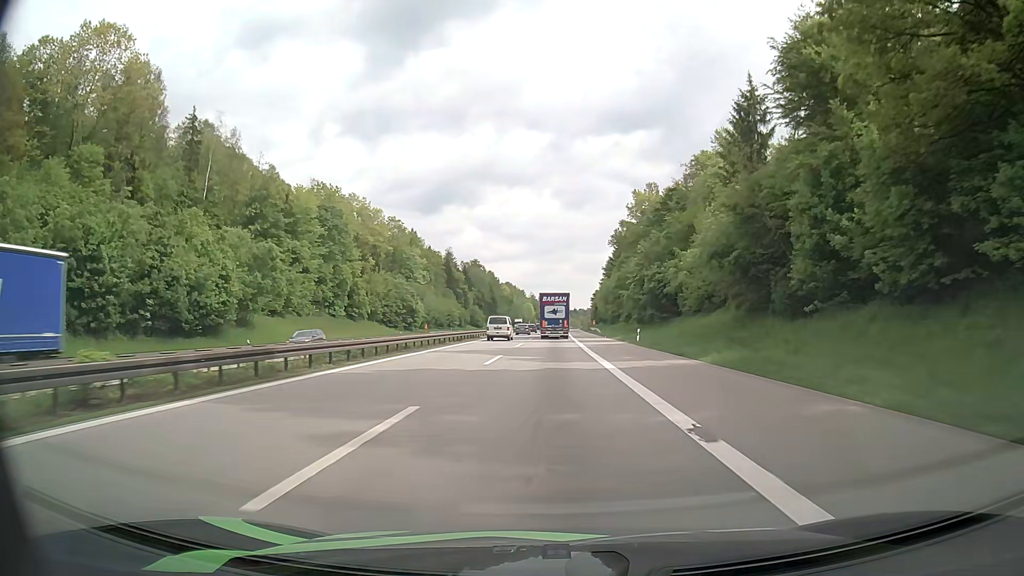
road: motorway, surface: asphalt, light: Day
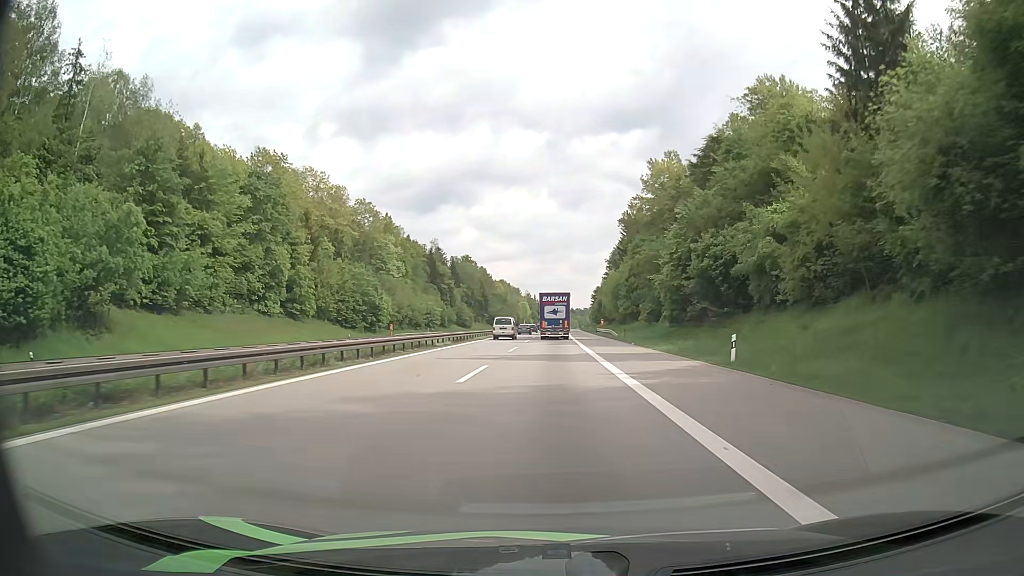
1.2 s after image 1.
(+0.1, +24.8) m; 0°
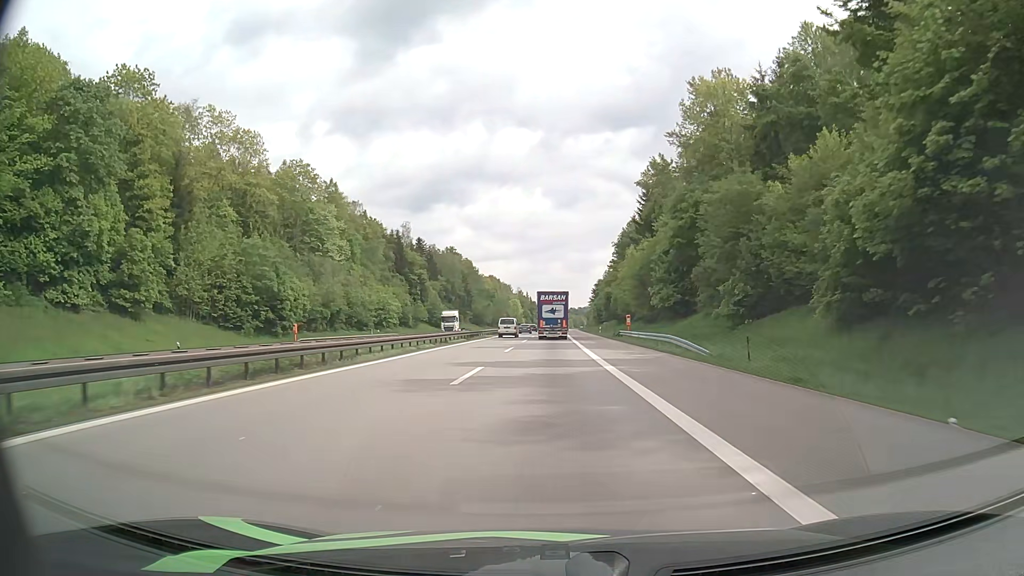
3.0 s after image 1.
(+0.2, +36.5) m; +1°
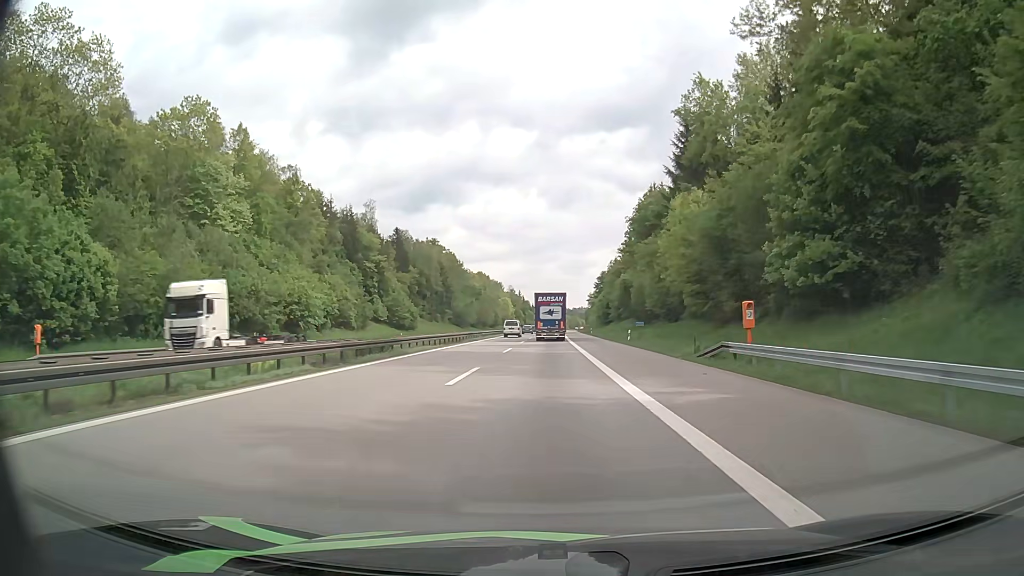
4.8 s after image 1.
(+0.1, +35.7) m; +1°
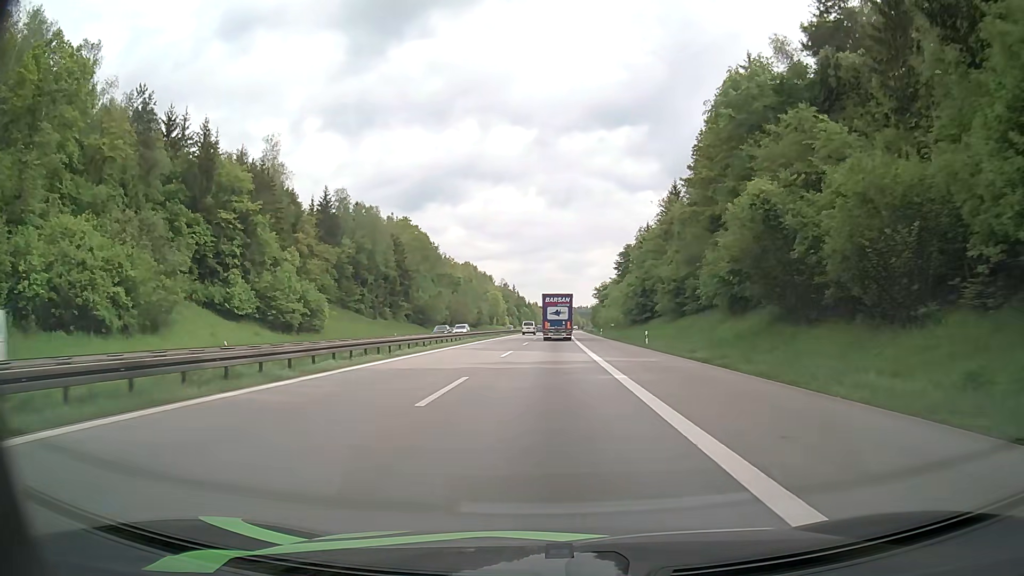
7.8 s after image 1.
(0.0, +57.9) m; 0°
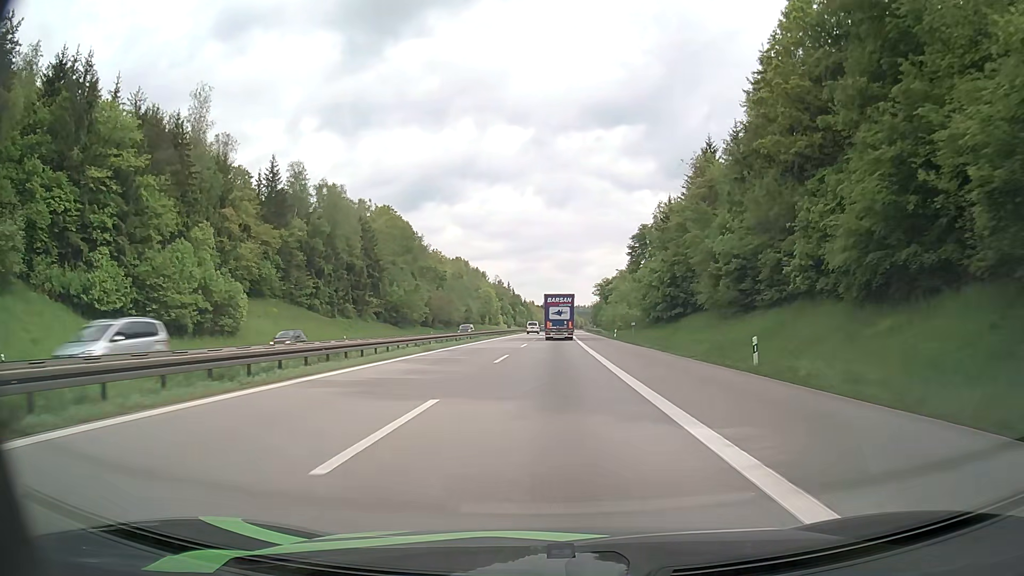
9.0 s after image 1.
(+0.1, +23.1) m; +1°
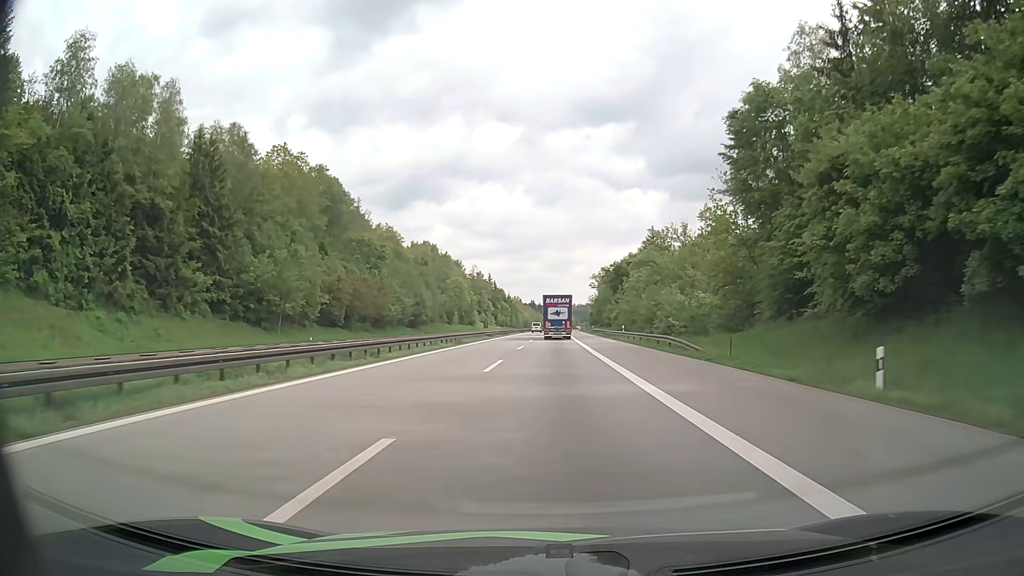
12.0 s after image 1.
(+0.3, +58.0) m; +1°
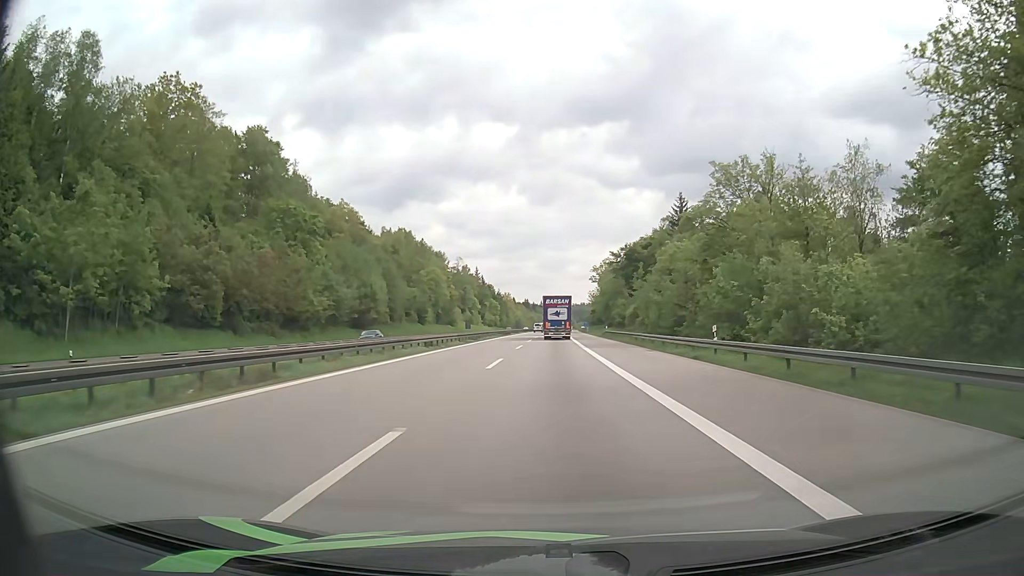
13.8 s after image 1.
(+0.2, +35.0) m; +1°
(0, +10) (0, +20) (0, +30) (0, +40) (0, +50) (0, +60) (0, +70) (0, +80) (+1, +90) (+1, +100) m
